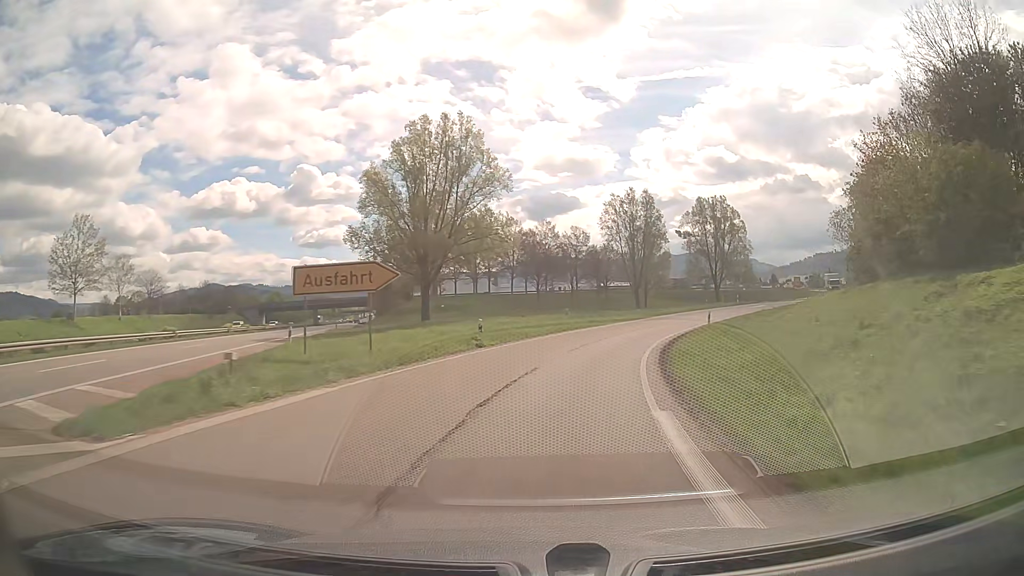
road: trunk_link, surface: asphalt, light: Day
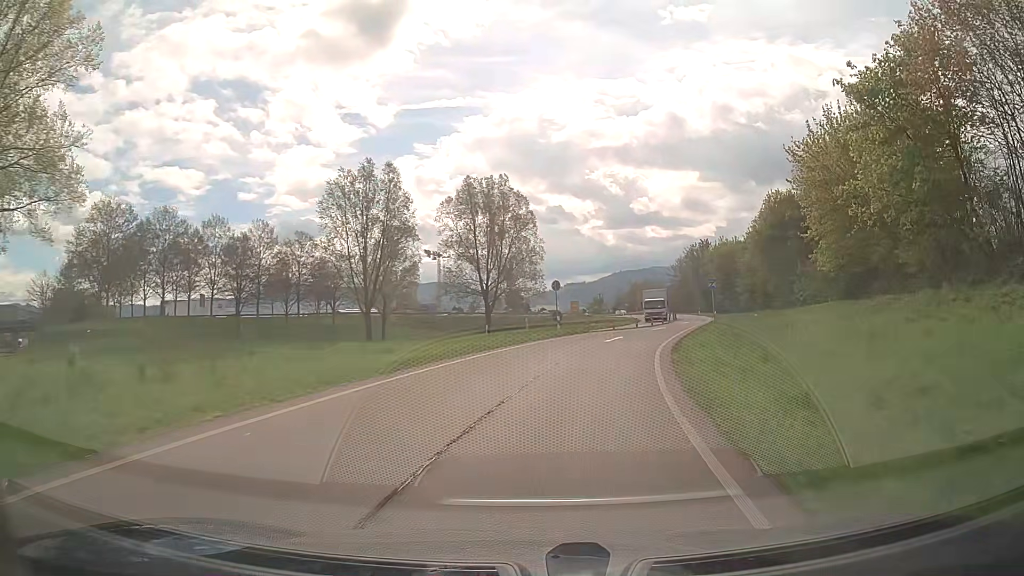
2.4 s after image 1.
(+6.9, +36.0) m; +22°
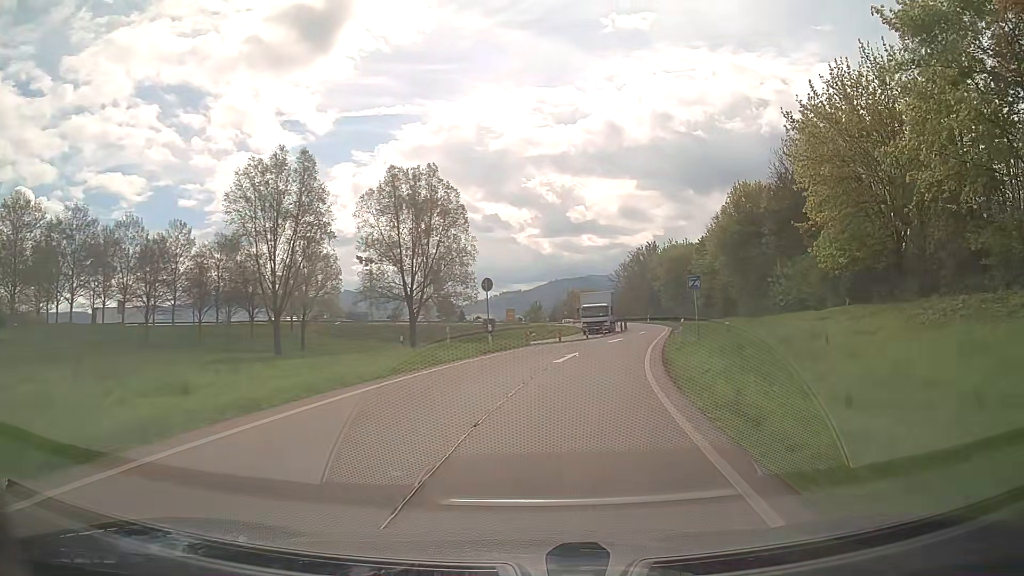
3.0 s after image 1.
(+0.4, +9.1) m; +5°
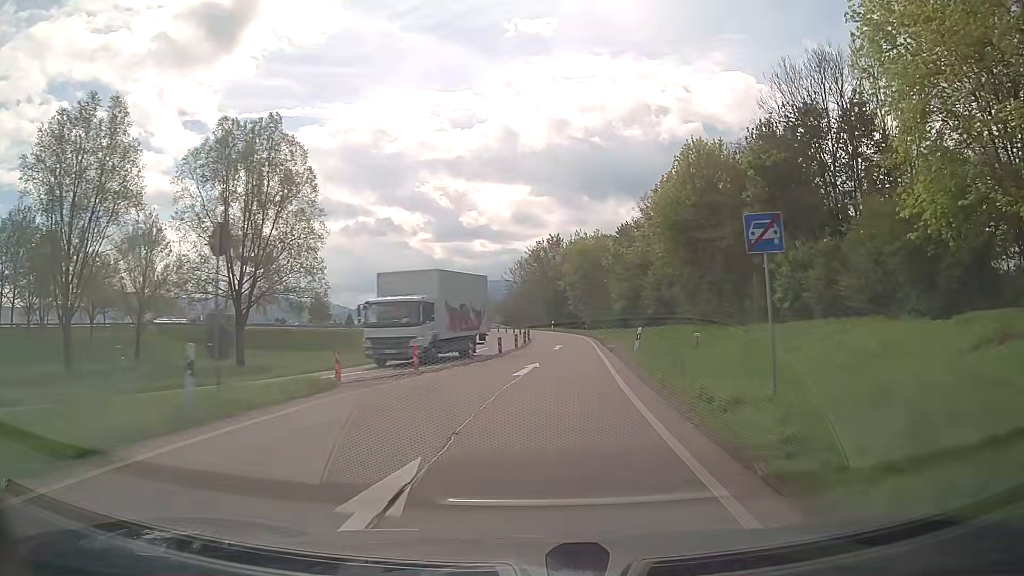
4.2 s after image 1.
(+1.5, +18.1) m; +9°
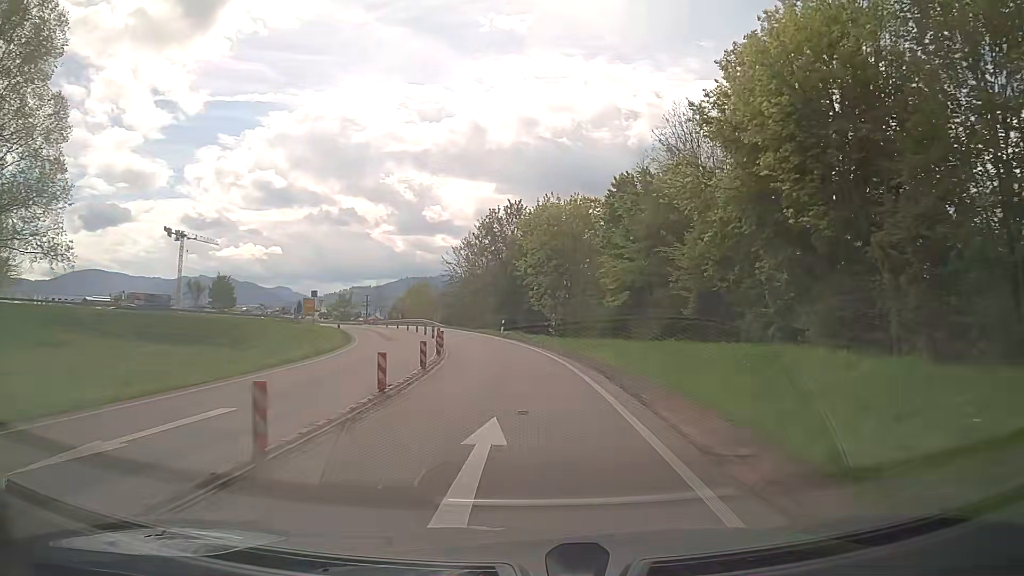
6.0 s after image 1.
(+1.5, +27.4) m; +4°
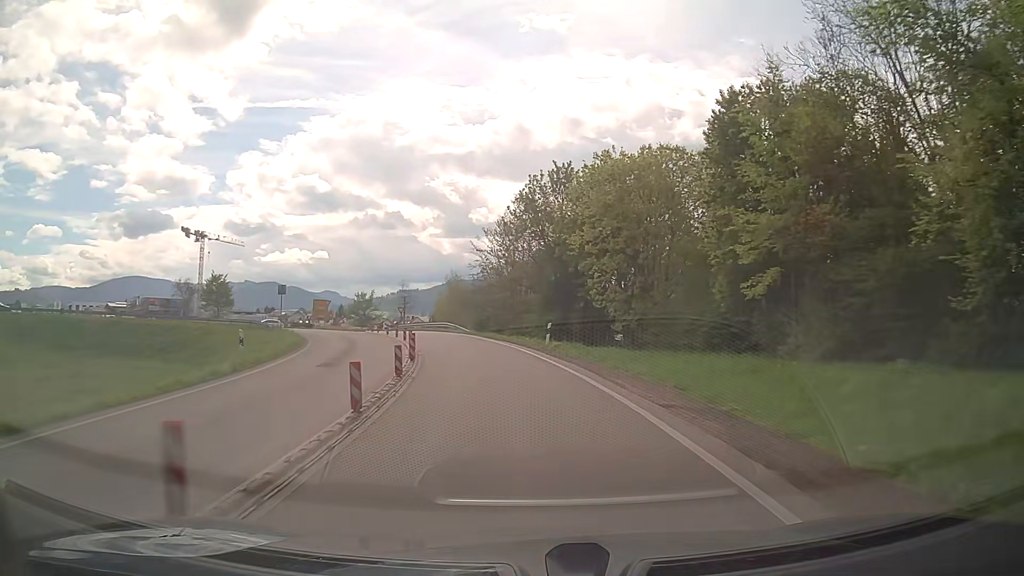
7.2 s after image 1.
(-0.4, +17.7) m; -4°
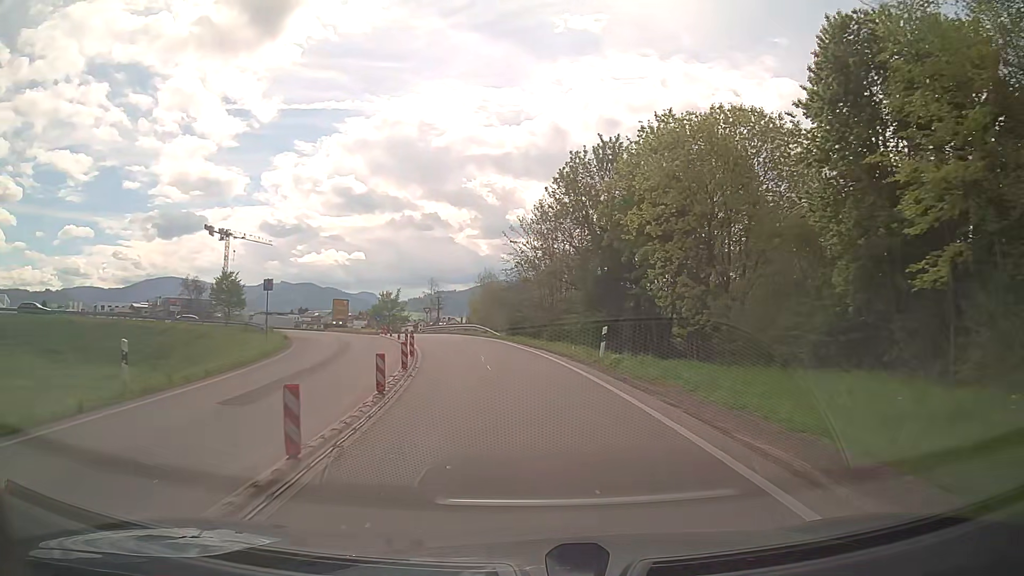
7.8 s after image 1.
(-0.2, +8.1) m; -3°
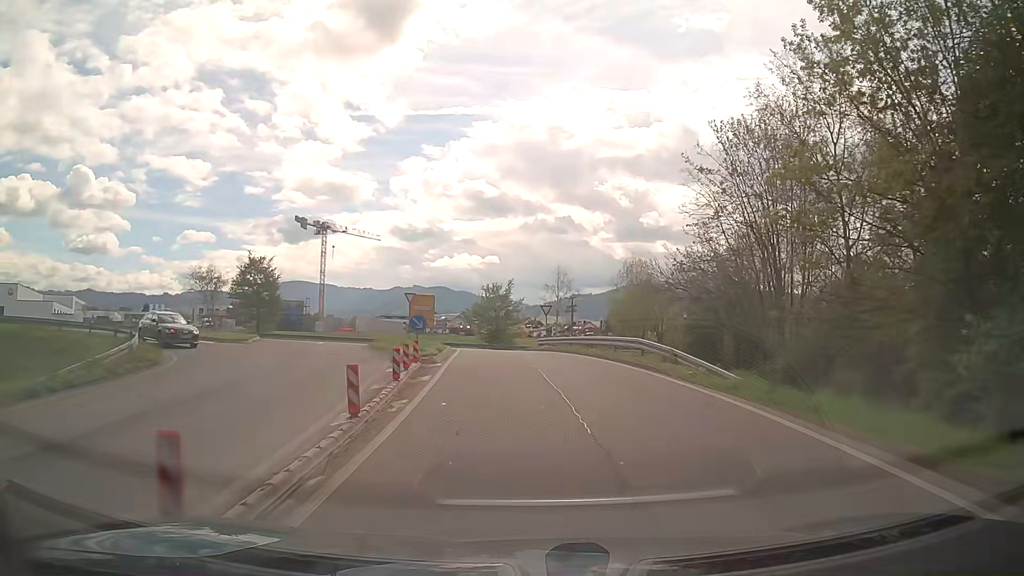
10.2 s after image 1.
(-3.1, +27.9) m; -12°
(0, +10) (-1, +20) (-2, +30) (-3, +40) (-8, +48) (-17, +51) (-27, +48) (-36, +44) (-45, +40) (-55, +37) m
